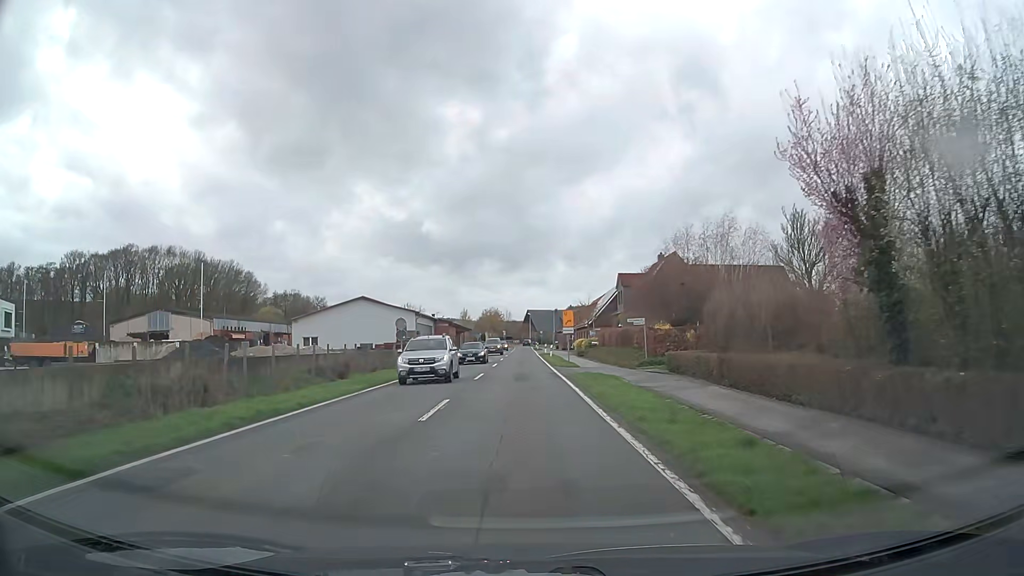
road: secondary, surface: asphalt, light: Day
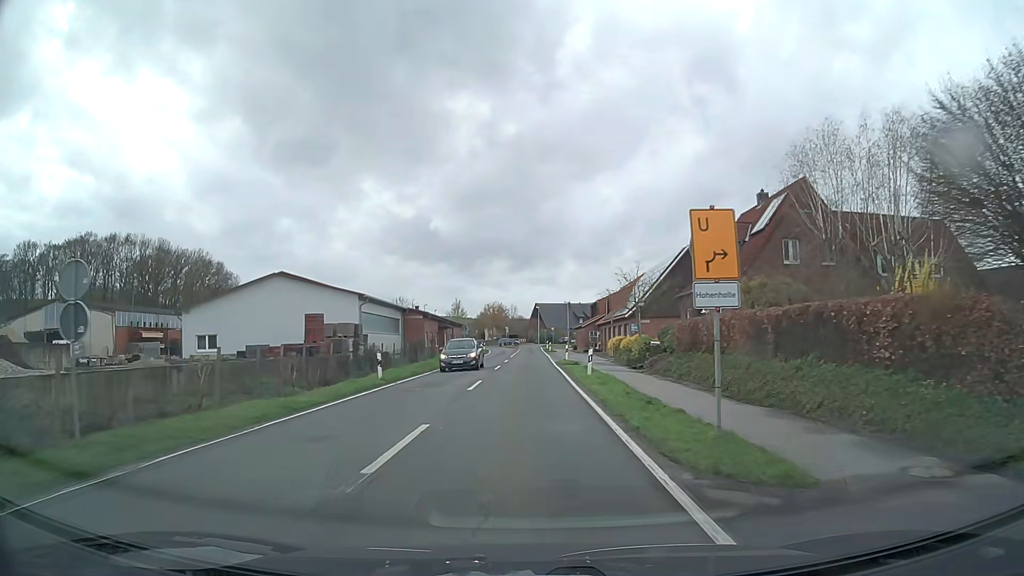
(-0.2, +28.5) m; -1°
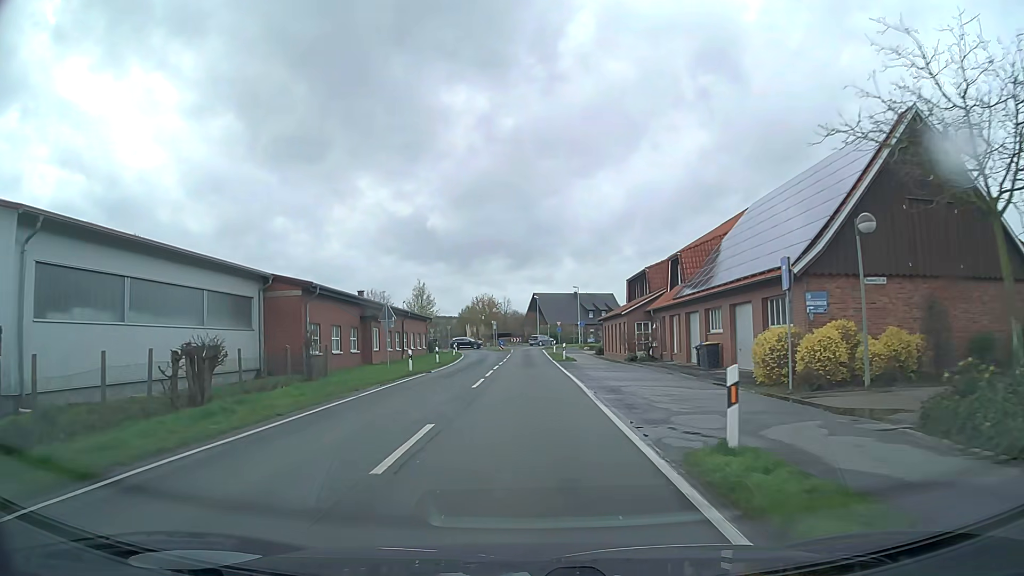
(0.0, +35.1) m; 0°
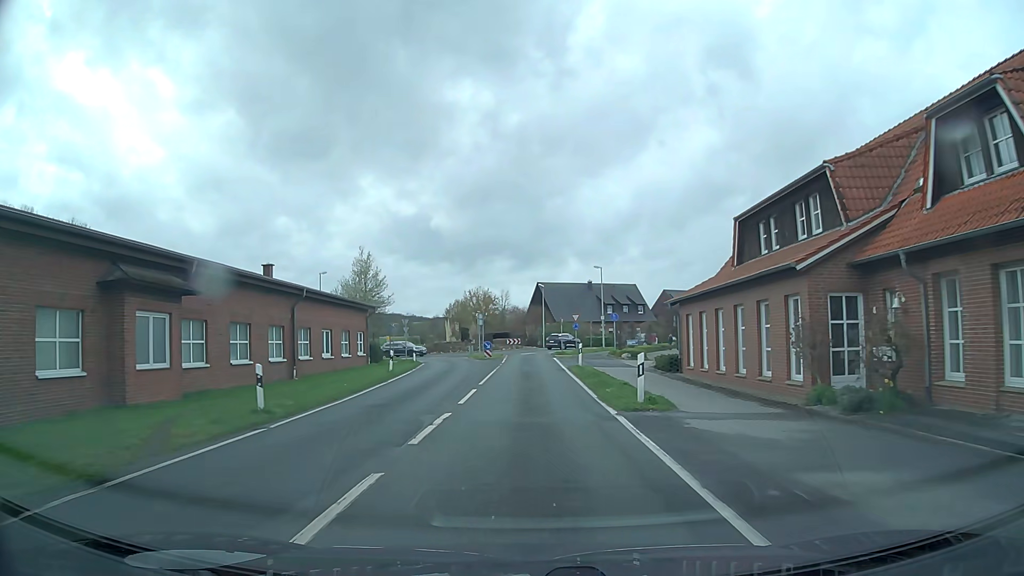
(0.0, +27.9) m; 0°
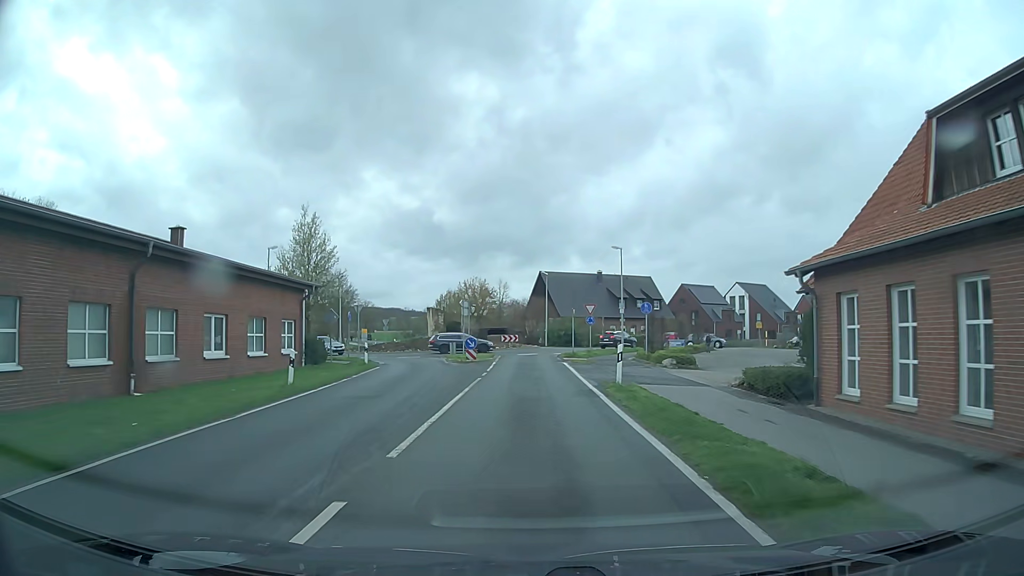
(-0.1, +13.5) m; 0°
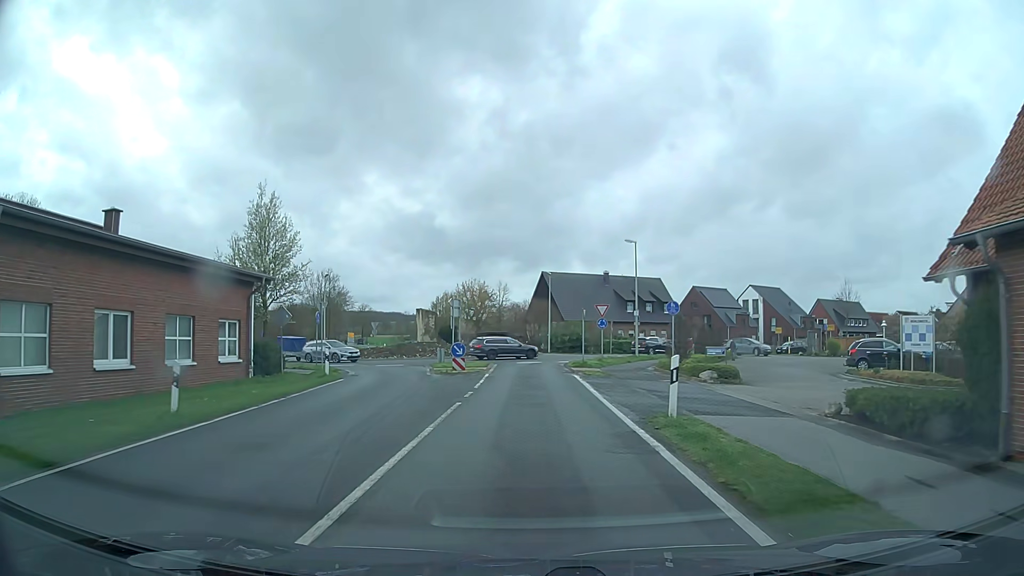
(0.0, +6.5) m; 0°
